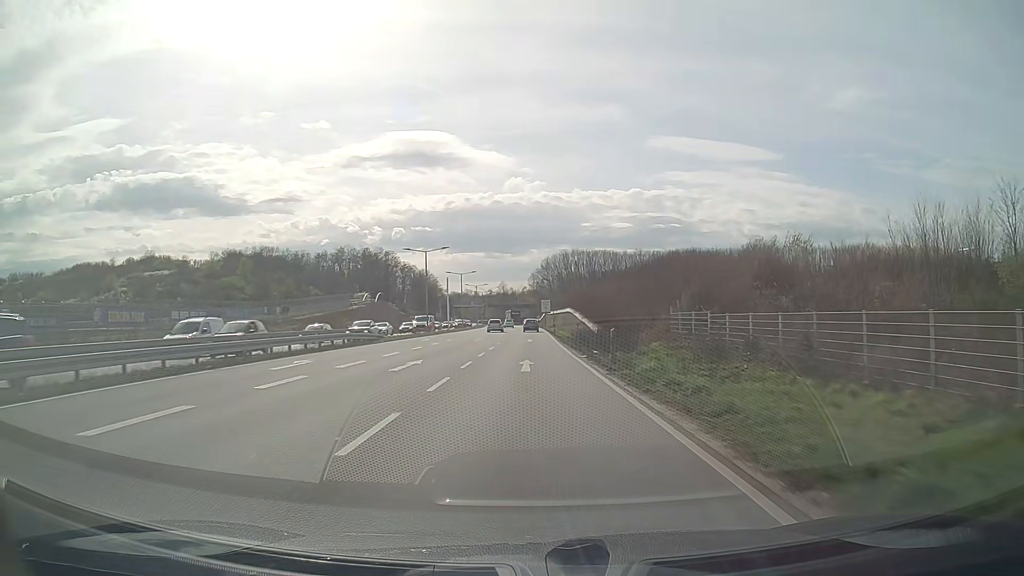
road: primary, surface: asphalt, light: Day
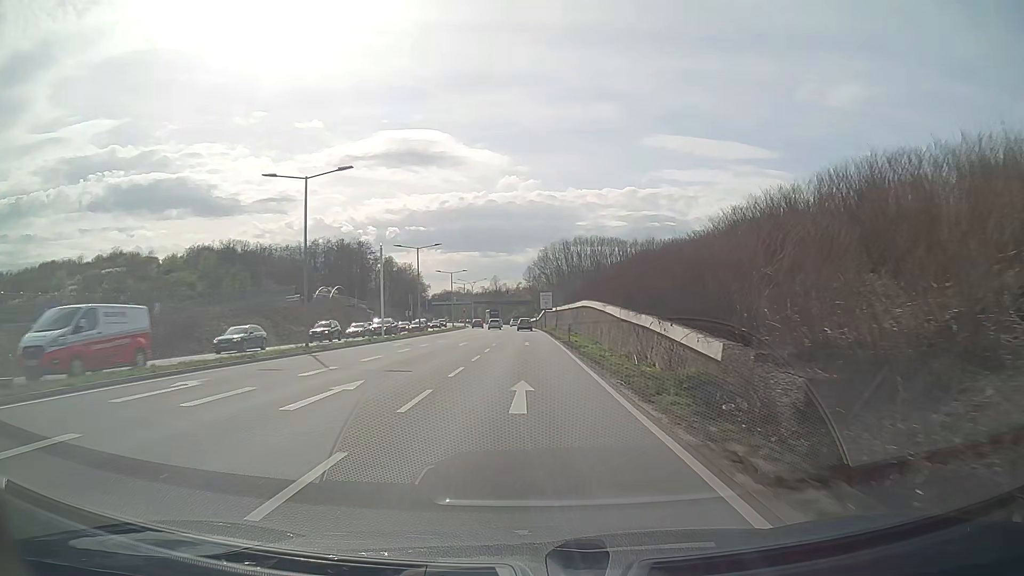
(0.0, +33.0) m; 0°
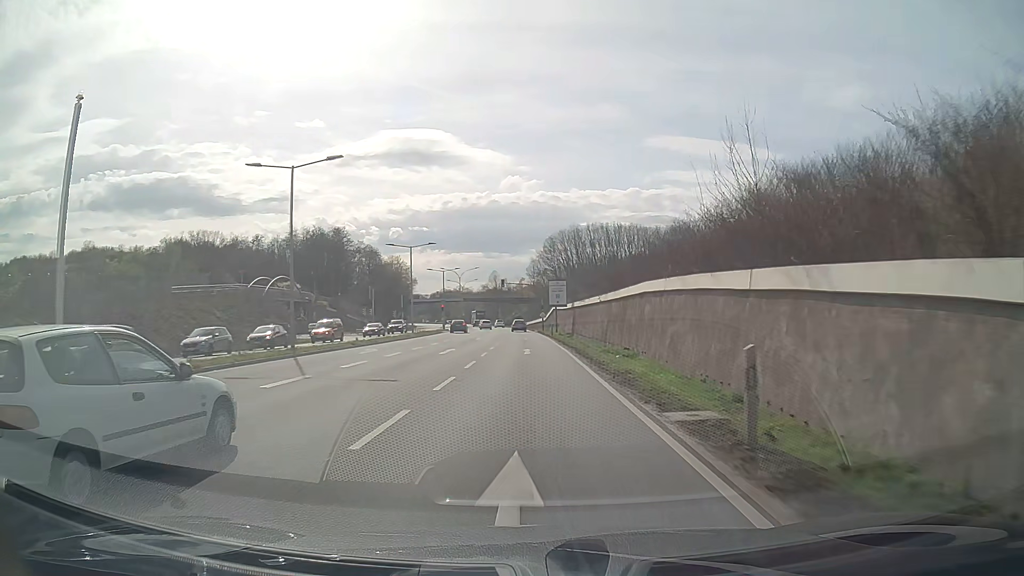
(-0.1, +32.7) m; 0°
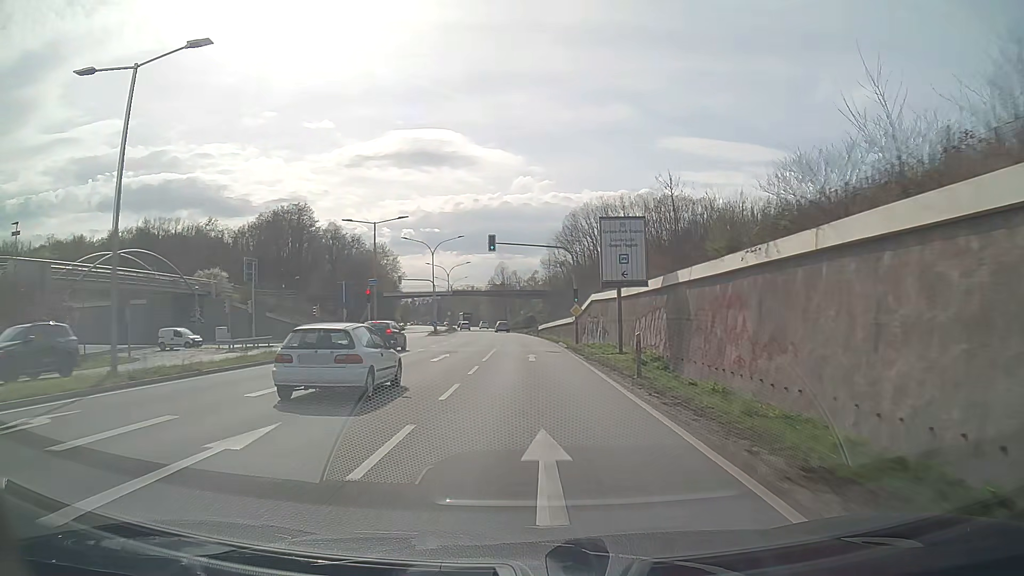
(-0.5, +43.5) m; -1°
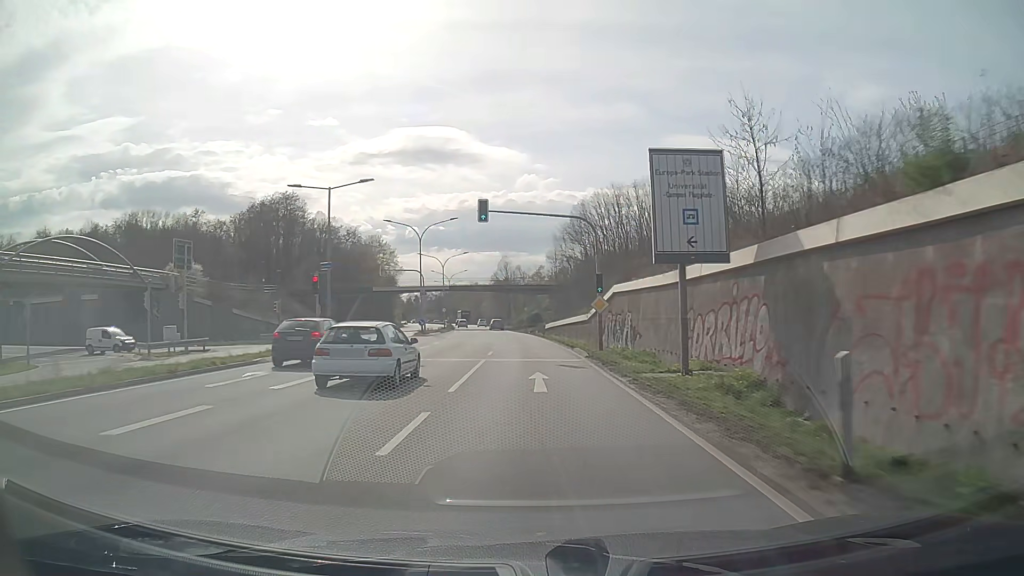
(0.0, +10.9) m; -1°
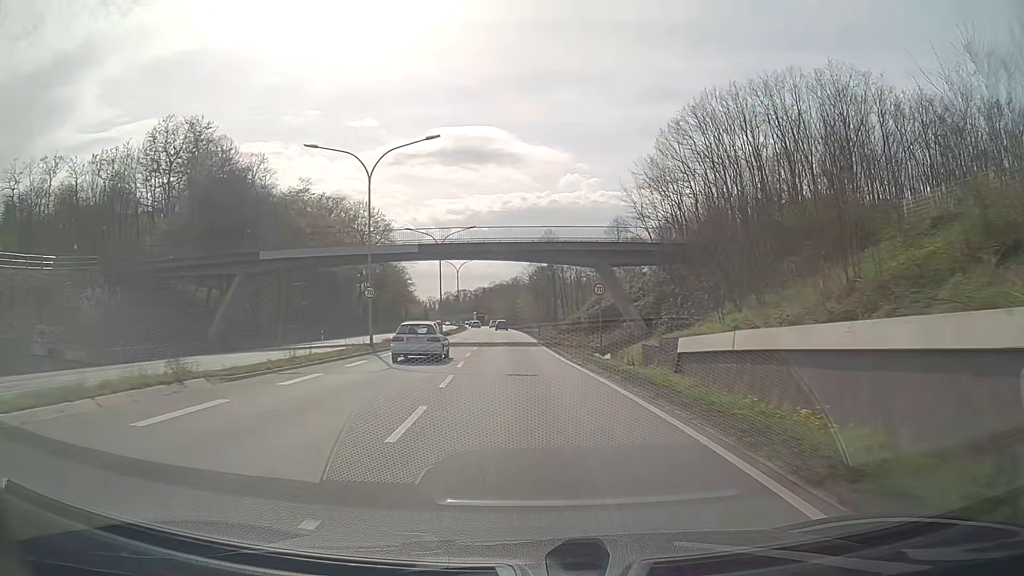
(-1.4, +55.1) m; -4°
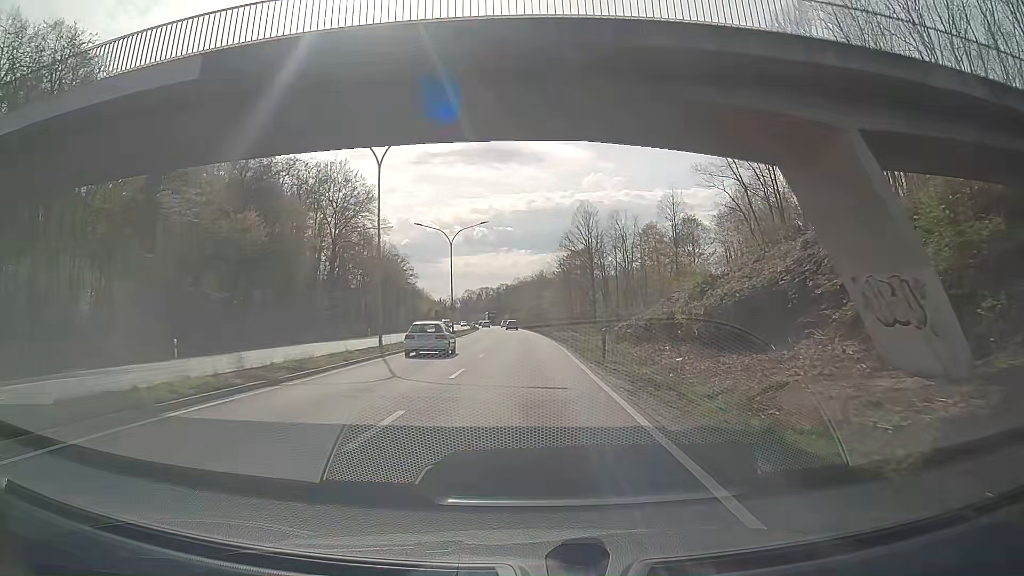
(-0.9, +33.6) m; -2°
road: trunk
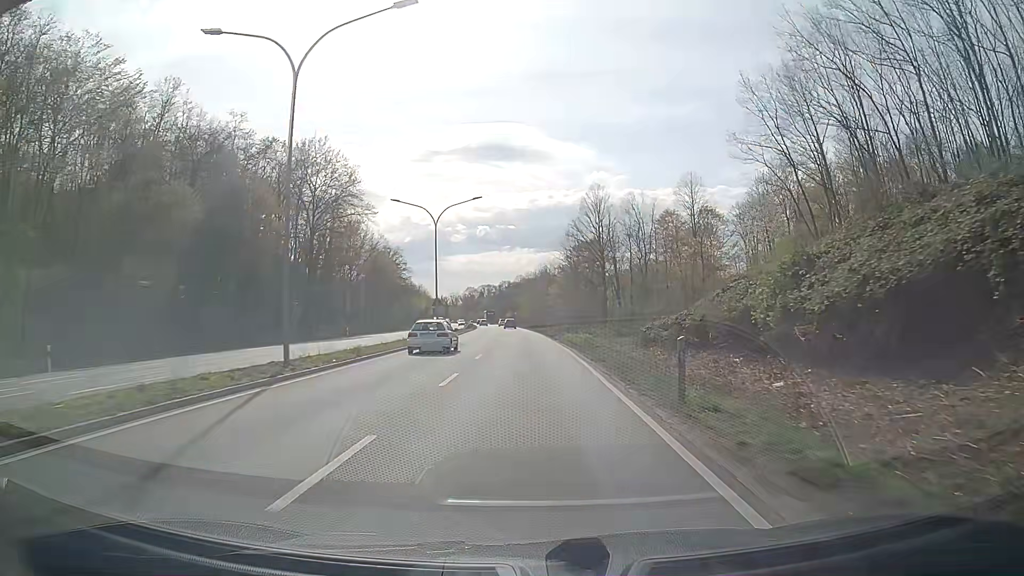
(0.0, +11.3) m; 0°
(0, +10) (0, +20) (0, +30) (0, +40) (0, +50) (-1, +60) (-1, +70) (-1, +80) (-2, +90) (-2, +100) m
